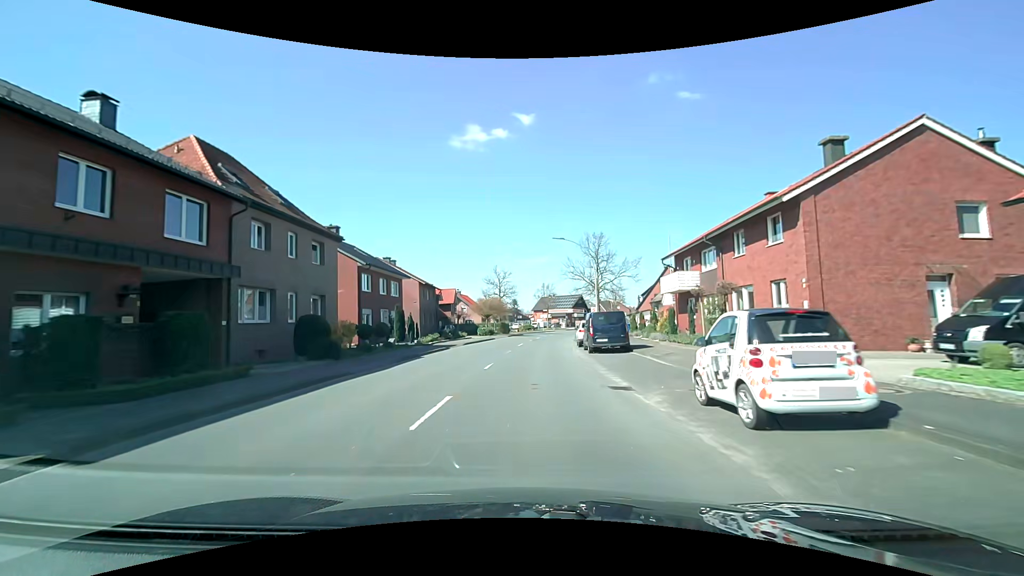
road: secondary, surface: asphalt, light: Day
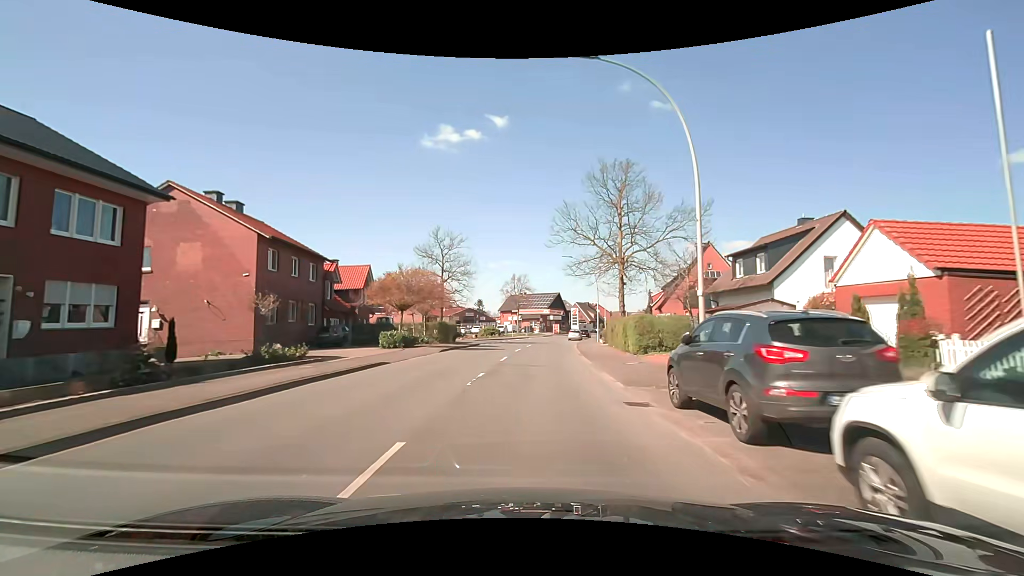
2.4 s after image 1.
(+0.7, +30.6) m; +4°
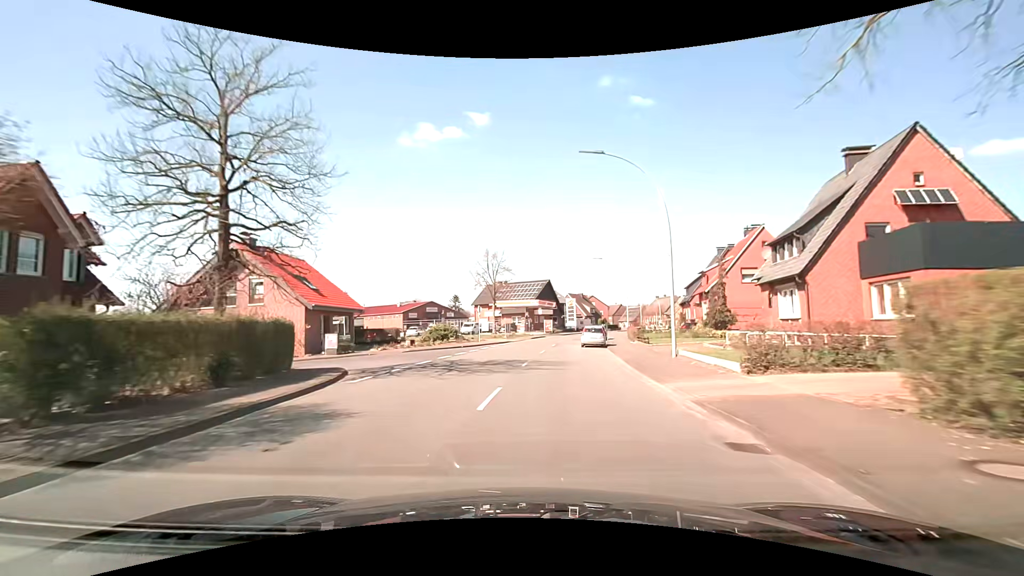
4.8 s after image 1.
(+0.7, +30.6) m; +2°
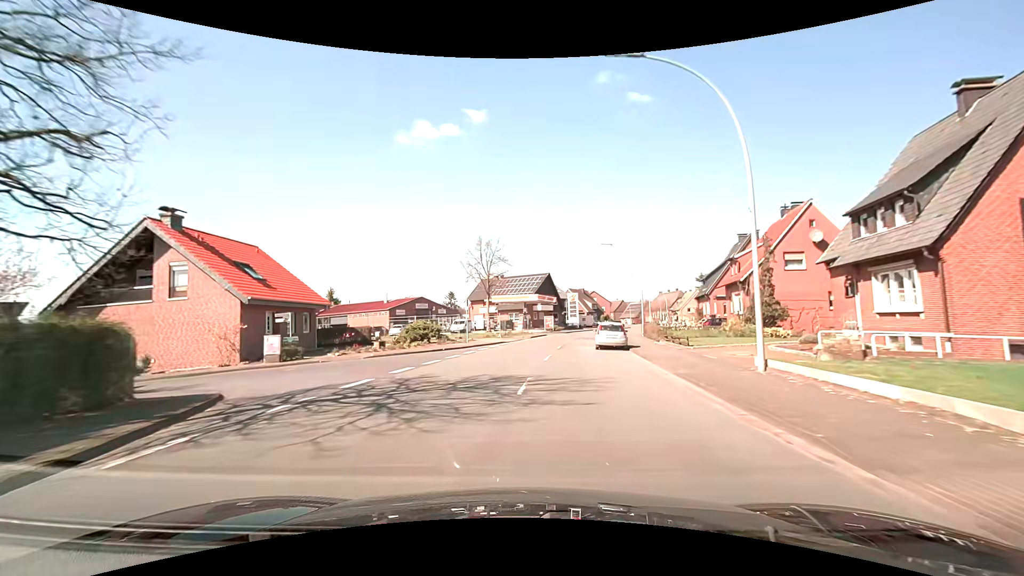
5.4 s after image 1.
(0.0, +7.7) m; 0°
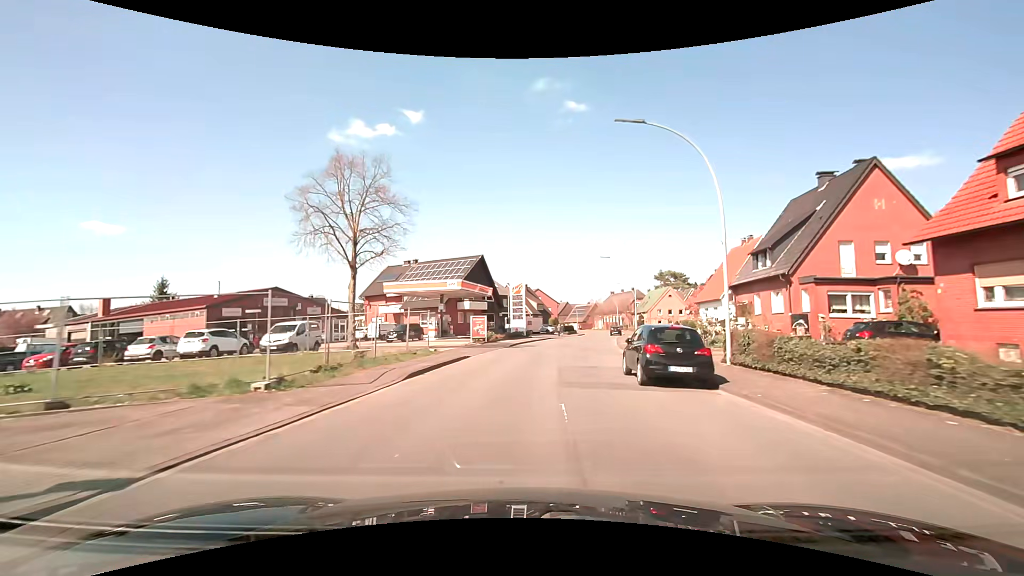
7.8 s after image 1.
(+1.7, +30.5) m; +7°
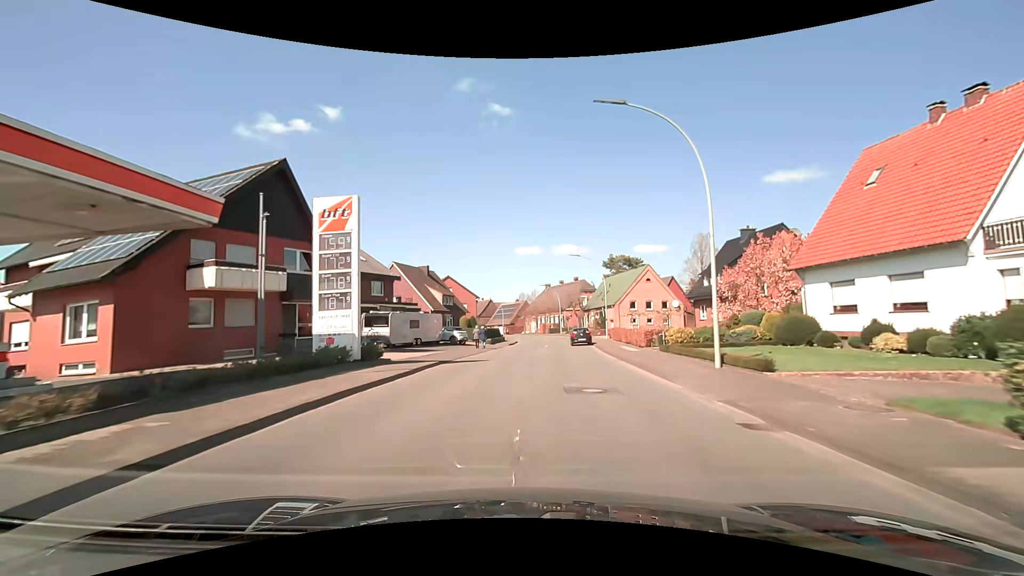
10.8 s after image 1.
(+3.1, +38.0) m; +9°
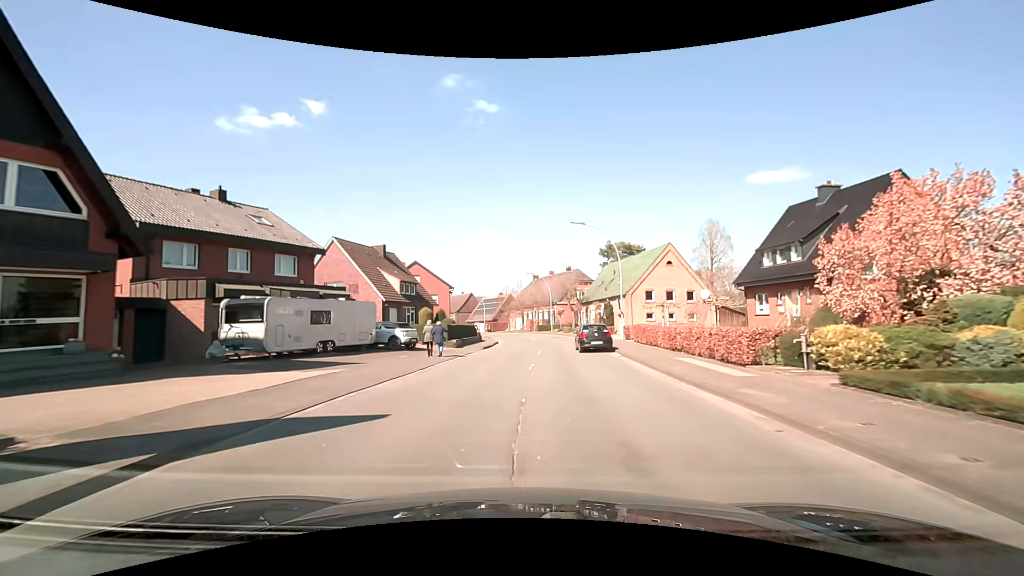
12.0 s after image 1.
(+0.2, +15.2) m; +1°
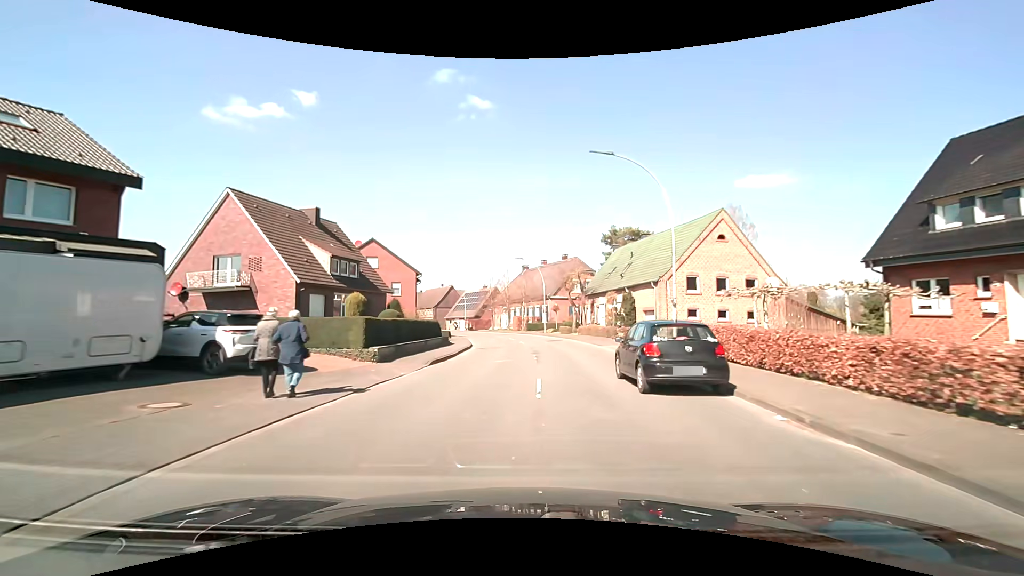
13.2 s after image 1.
(+0.2, +15.2) m; +1°
(0, +10) (+1, +20) (+1, +30) (+1, +40) (0, +50) (-1, +60) (-4, +69) (-7, +79) (-11, +88) (-15, +97) m
